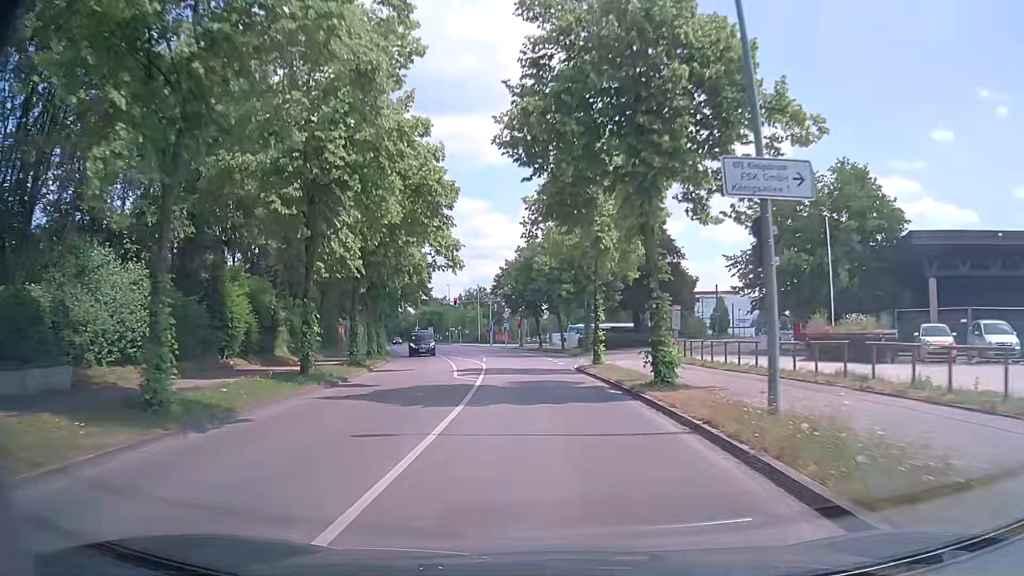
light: Day
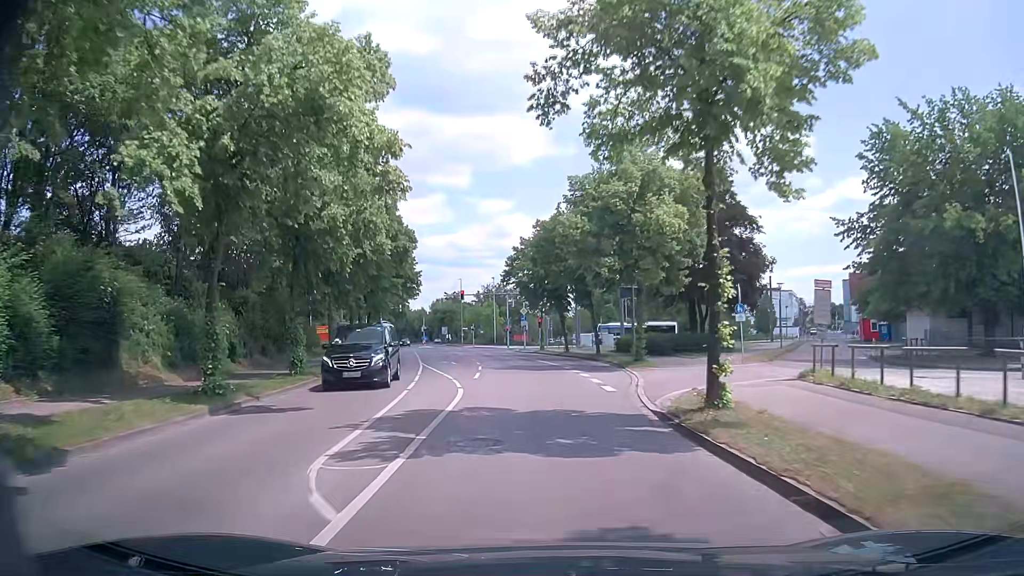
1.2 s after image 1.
(-0.4, +15.1) m; -2°
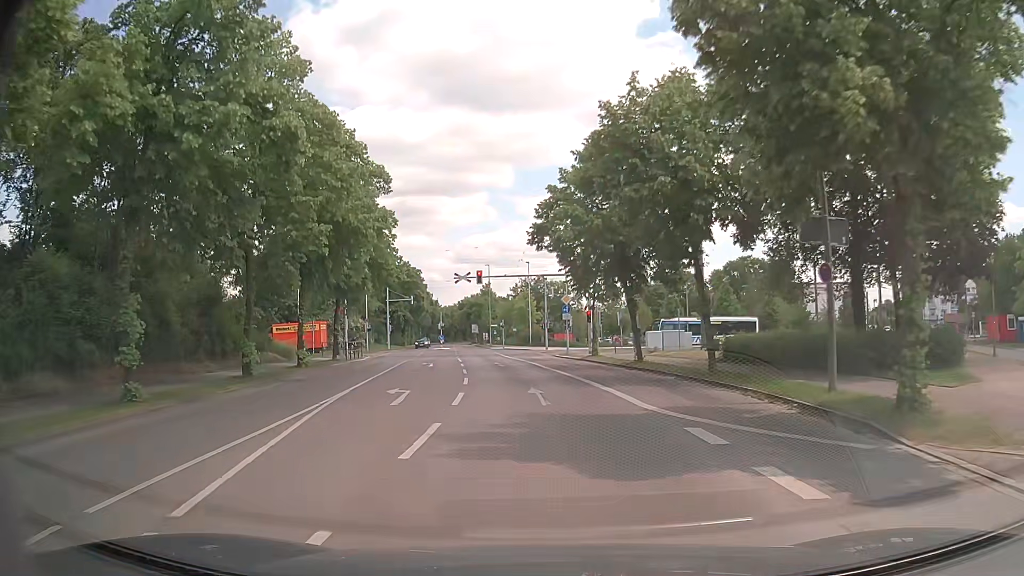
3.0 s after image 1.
(-0.9, +20.2) m; -5°
(0, +10) (-1, +20) (-2, +30) (-3, +40) (-5, +50) (-6, +60) (-7, +70) (-9, +79) (-10, +89) (-12, +99) m
